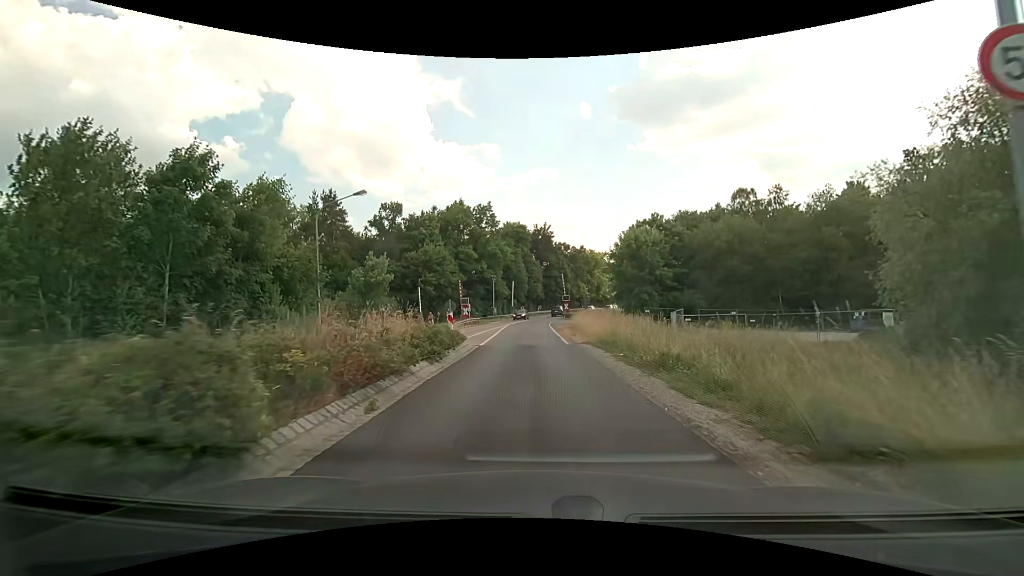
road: secondary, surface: asphalt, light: Day
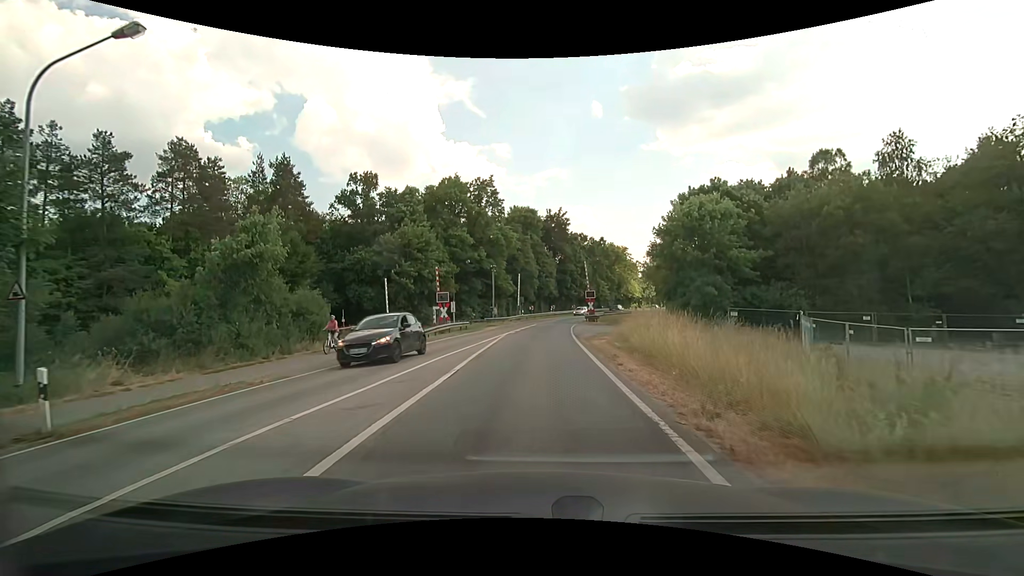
(-0.3, +17.7) m; -2°
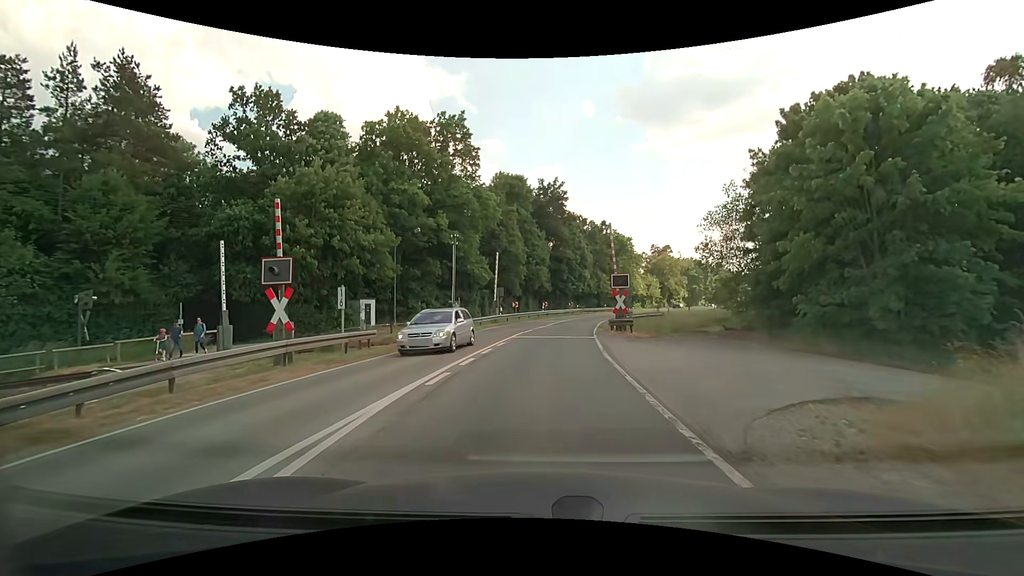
(+0.1, +21.8) m; +2°
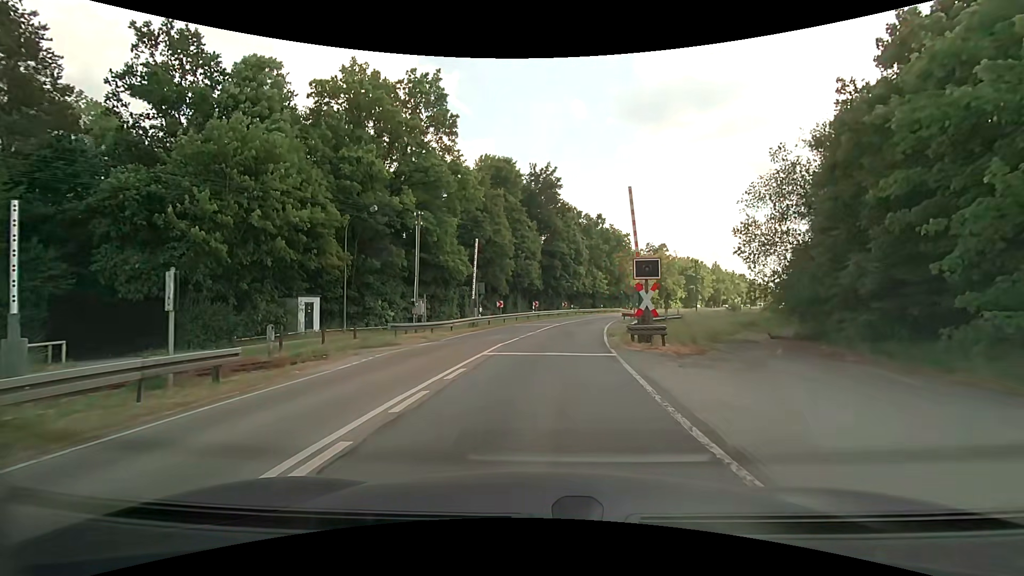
(+0.1, +8.4) m; +1°
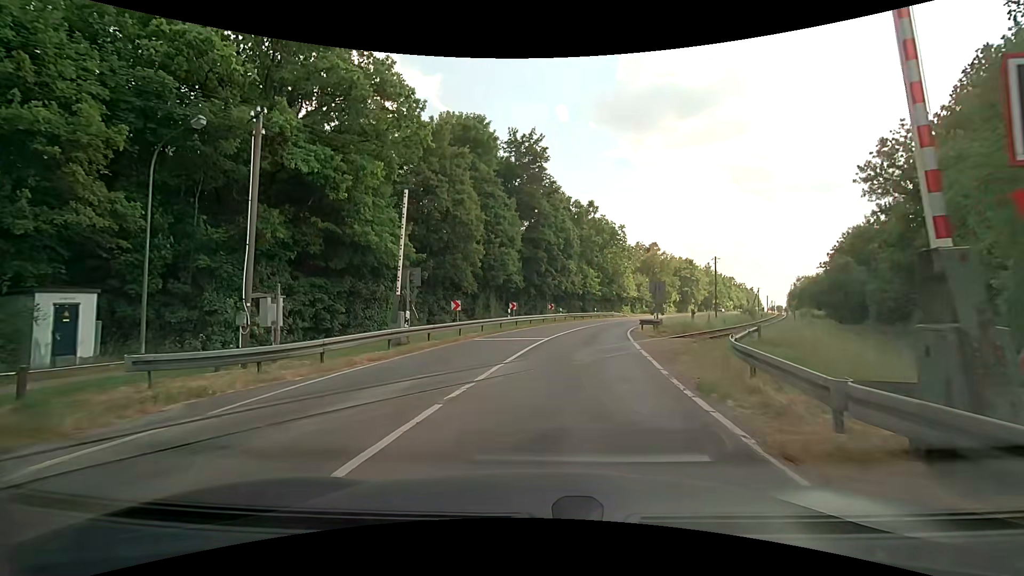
(+0.2, +14.6) m; +2°
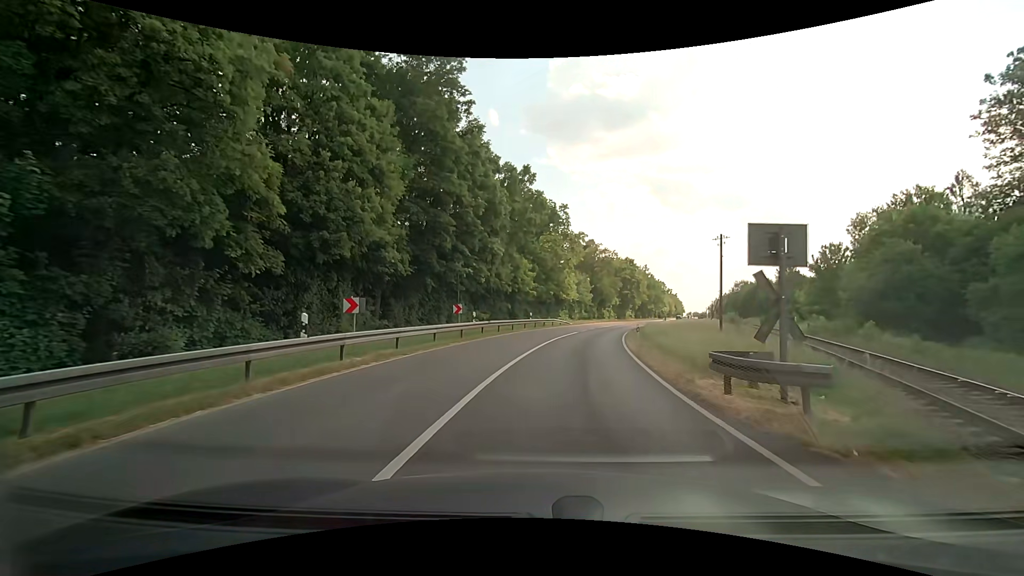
(+1.6, +22.7) m; +8°
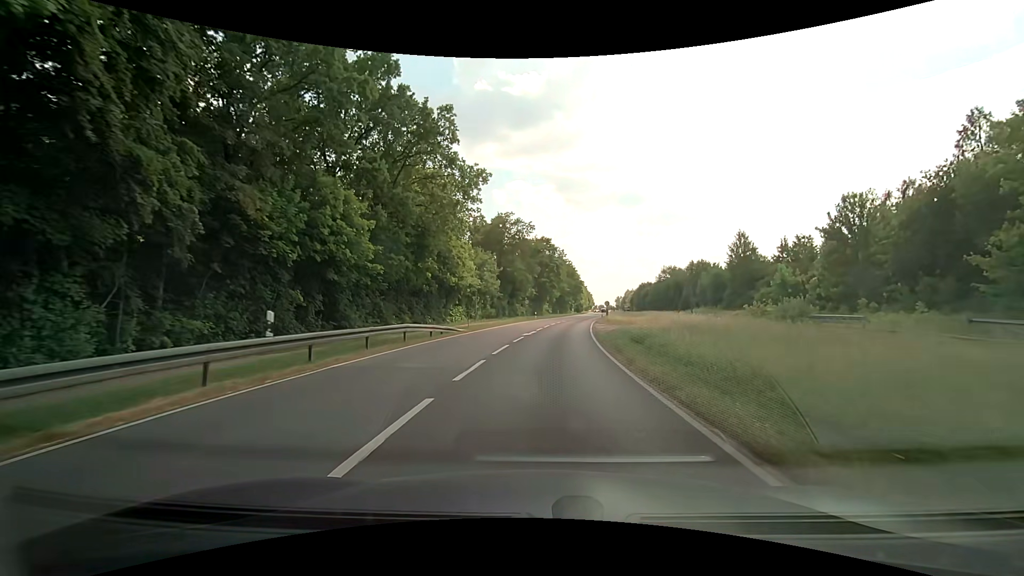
(+3.4, +31.7) m; +11°
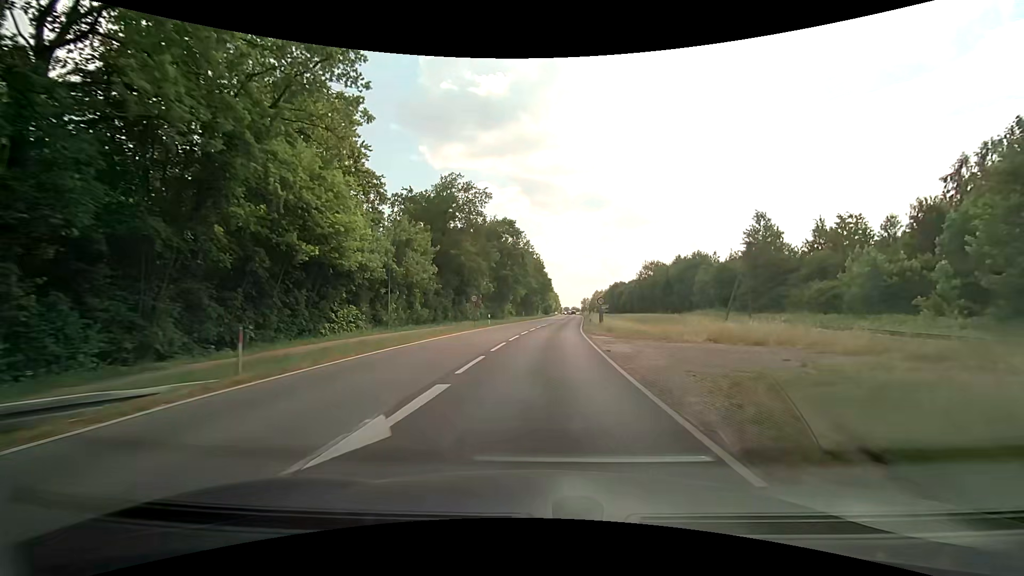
(+0.6, +23.1) m; +3°
(0, +10) (+1, +20) (+1, +30) (+2, +40) (+3, +50) (+4, +60) (+5, +70) (+6, +80) (+7, +90) (+8, +100) m
